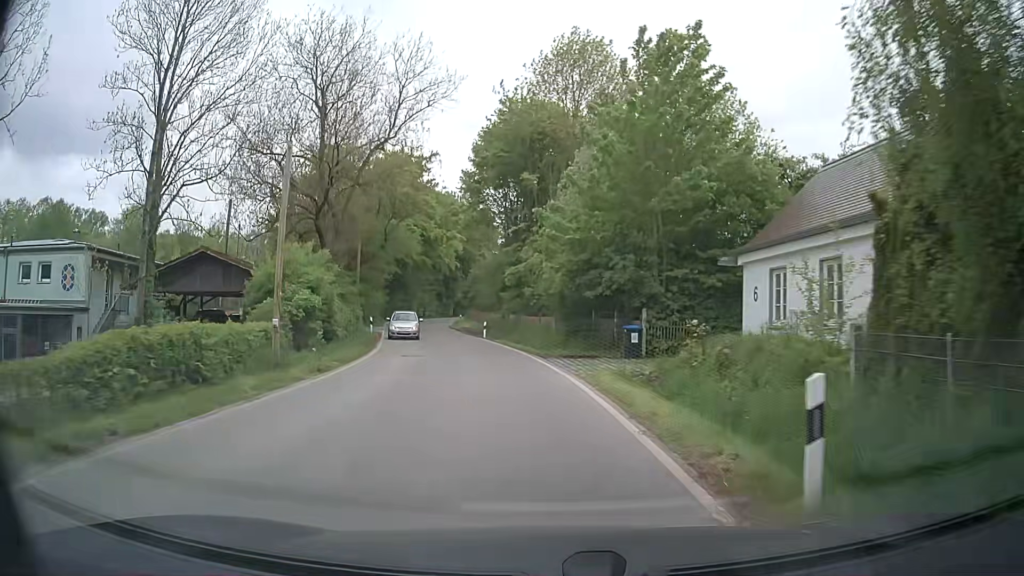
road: secondary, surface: asphalt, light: Day
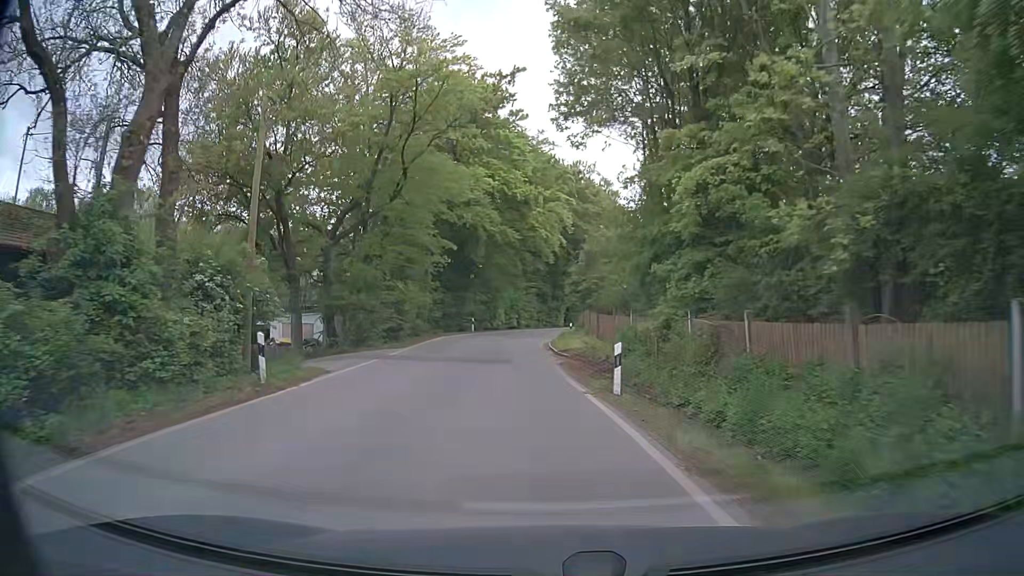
(-2.1, +27.9) m; -9°
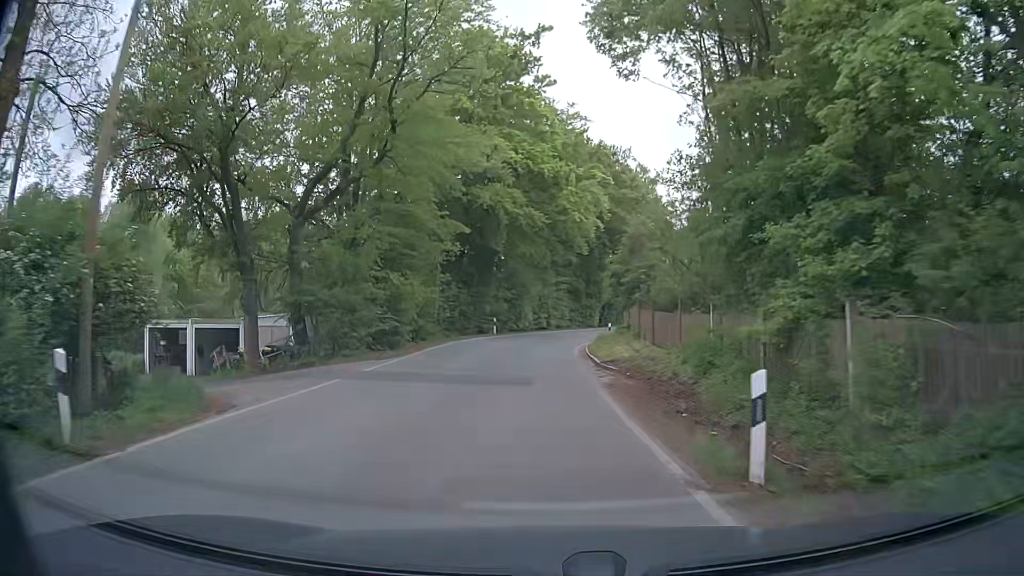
(-0.2, +6.9) m; -3°
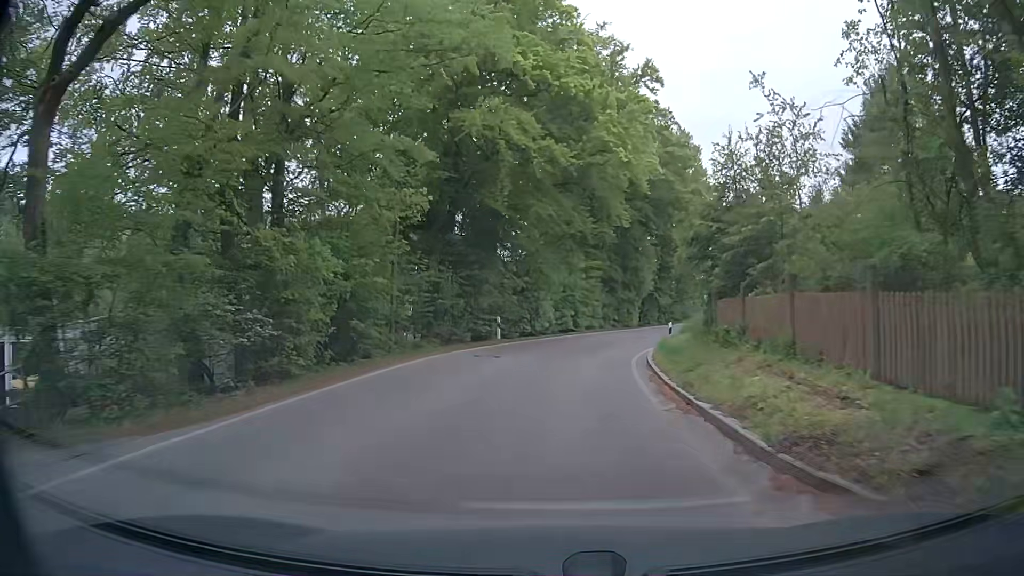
(-0.3, +13.0) m; -1°
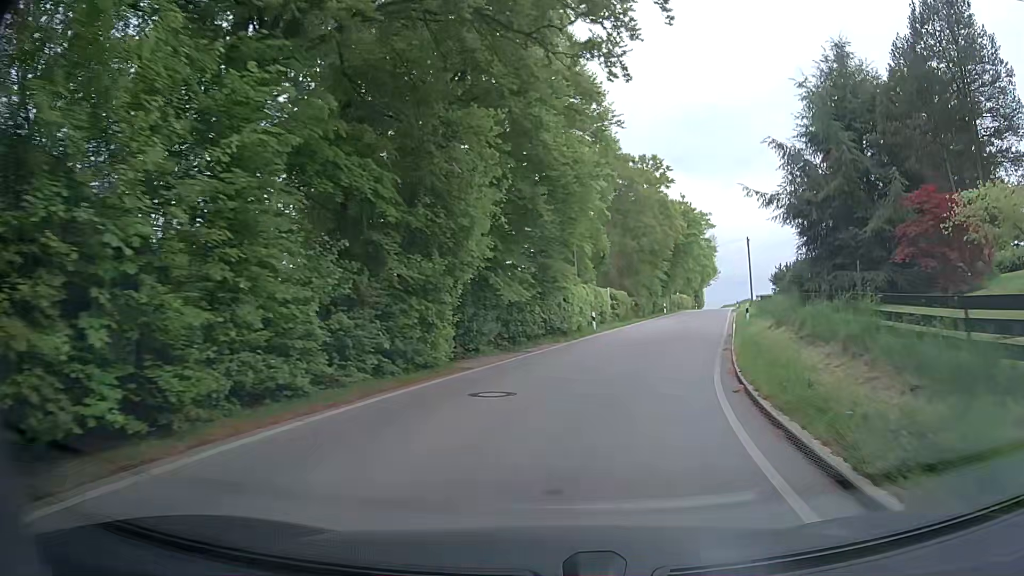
(+2.9, +30.8) m; +17°
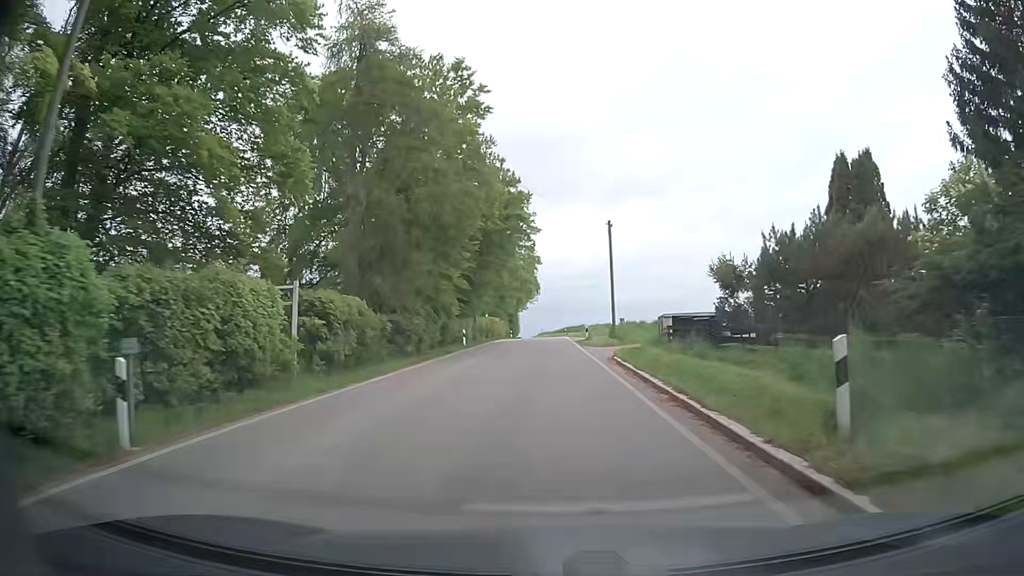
(+4.2, +25.8) m; +15°
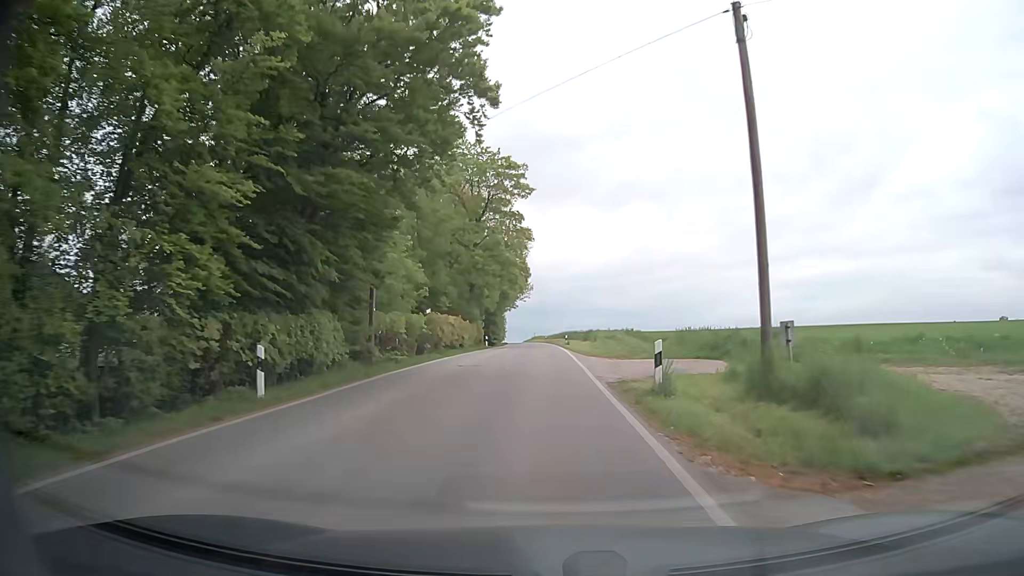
(+0.4, +27.5) m; 0°
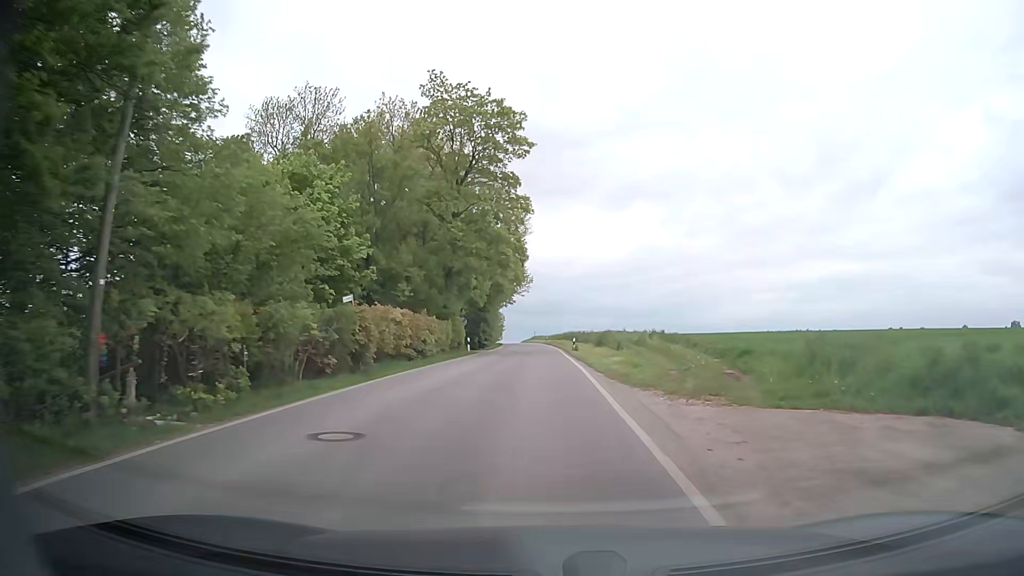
(+0.1, +14.5) m; 0°
(0, +10) (0, +20) (0, +30) (0, +40) (0, +50) (0, +60) (0, +70) (-1, +80) (-1, +90) (-2, +100) m
